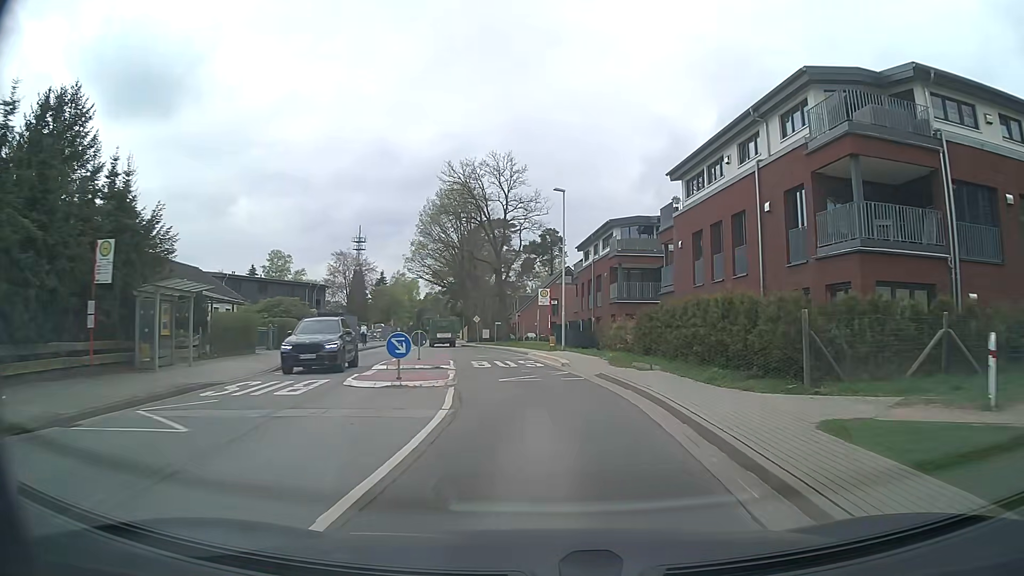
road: tertiary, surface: asphalt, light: Day
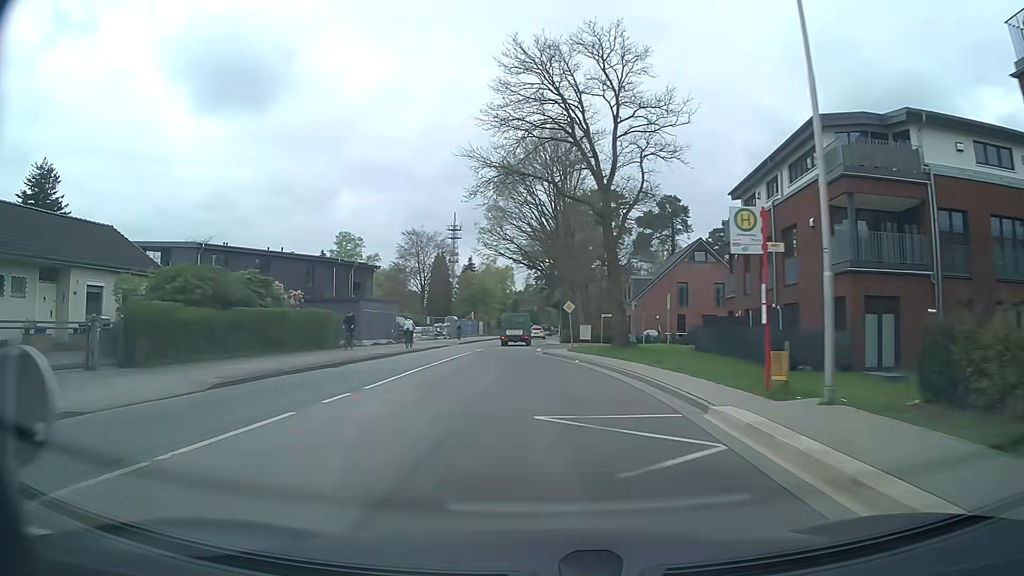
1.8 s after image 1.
(-1.3, +22.9) m; -9°
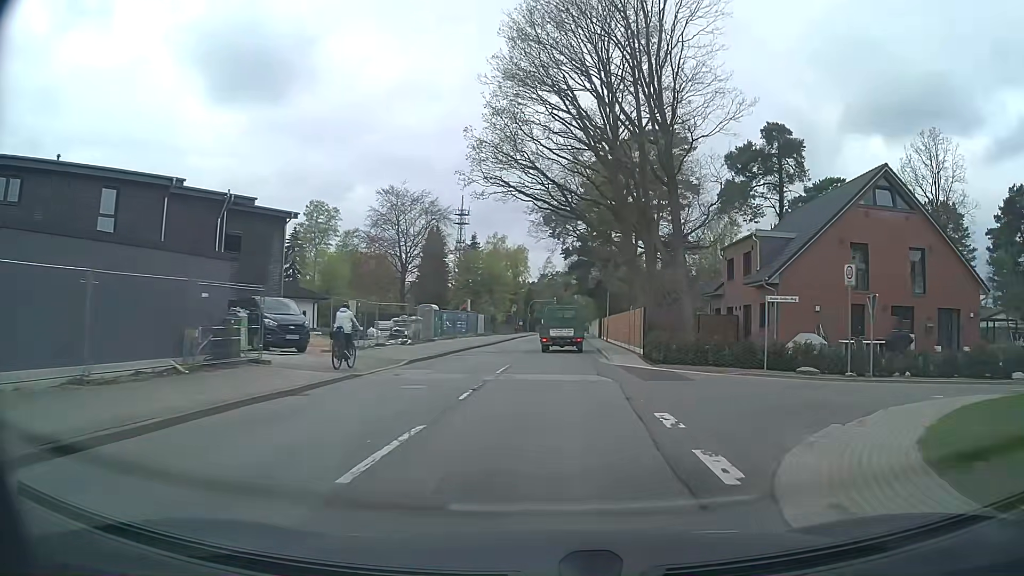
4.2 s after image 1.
(-1.7, +30.5) m; -1°
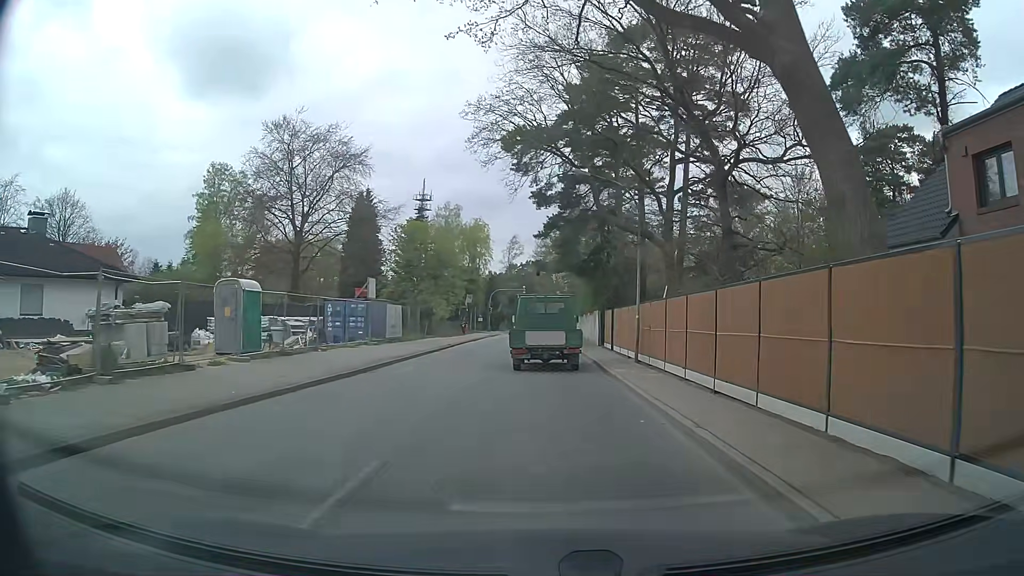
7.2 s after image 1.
(+0.7, +26.0) m; +2°
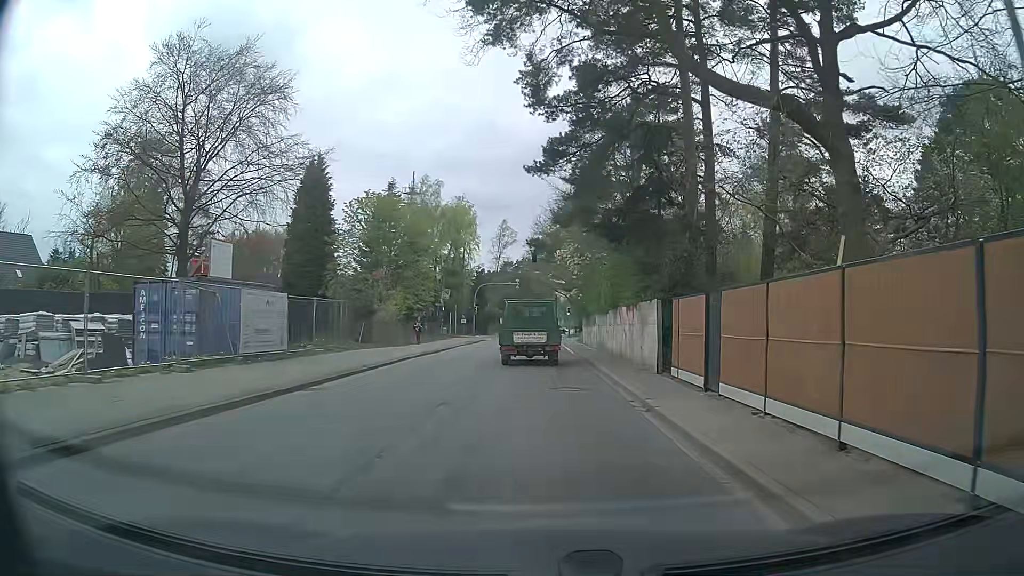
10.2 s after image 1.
(0.0, +17.9) m; 0°
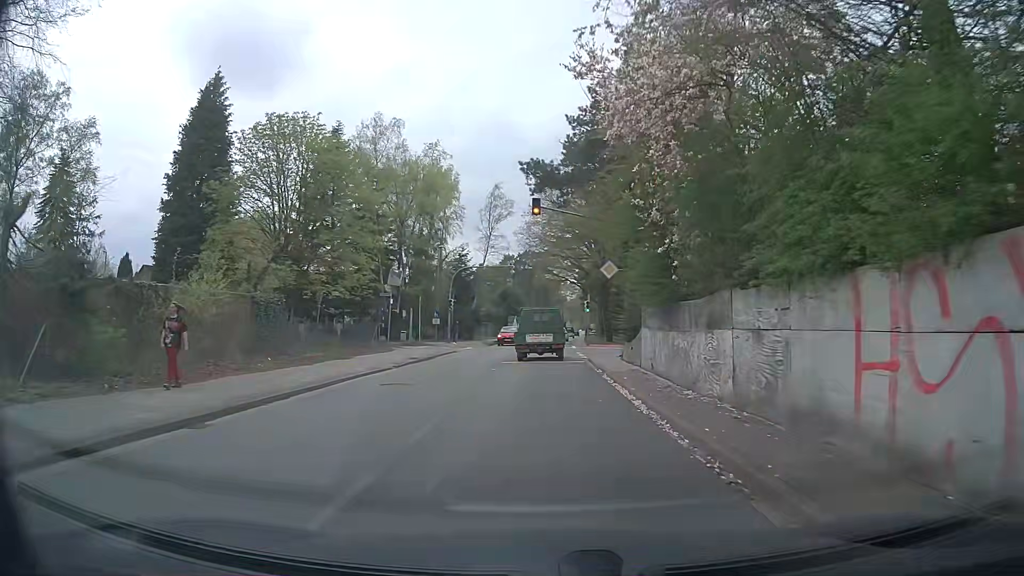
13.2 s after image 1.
(+0.2, +23.7) m; 0°
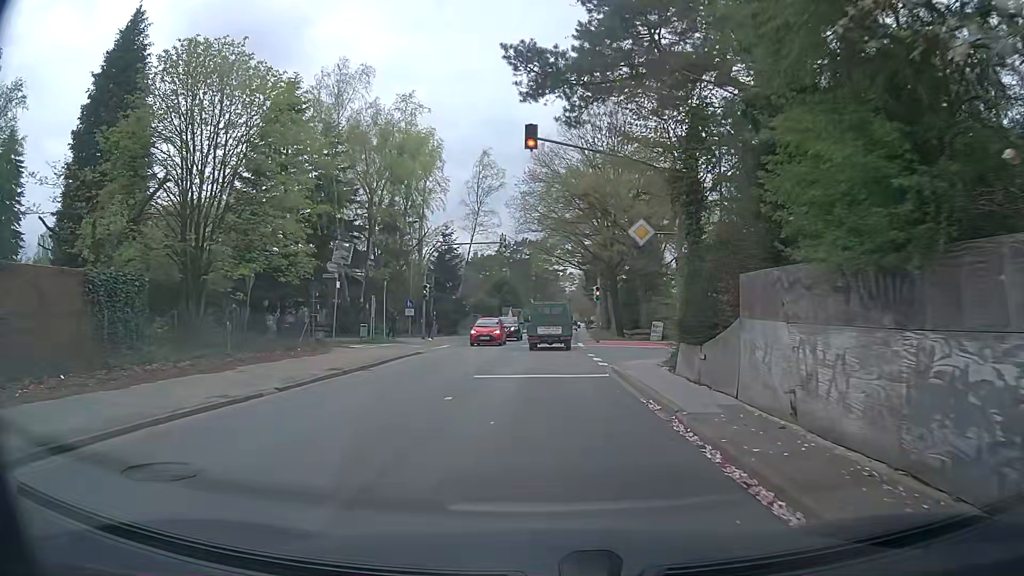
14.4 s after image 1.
(0.0, +10.0) m; 0°
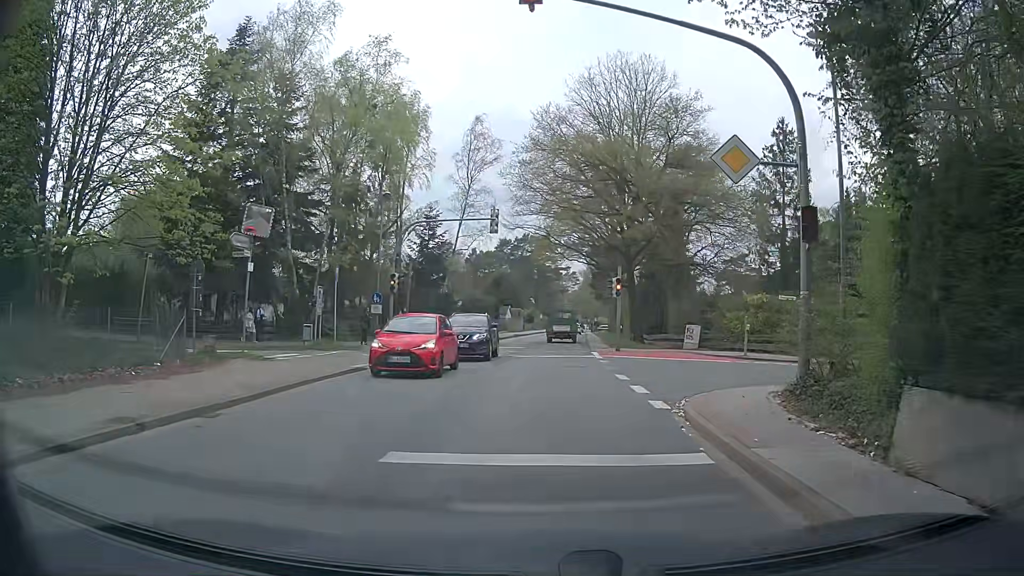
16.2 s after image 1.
(0.0, +8.8) m; -1°
